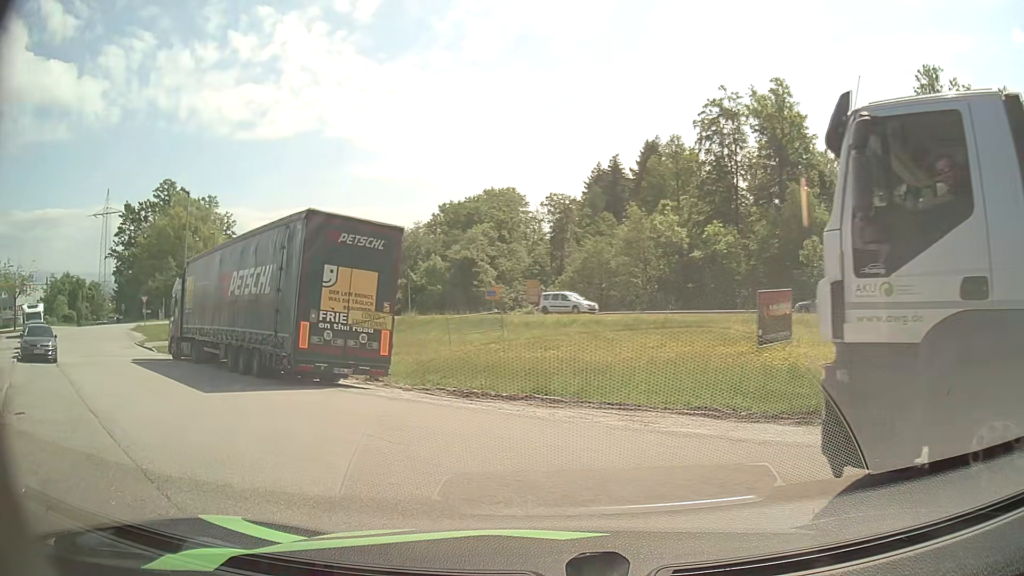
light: Day
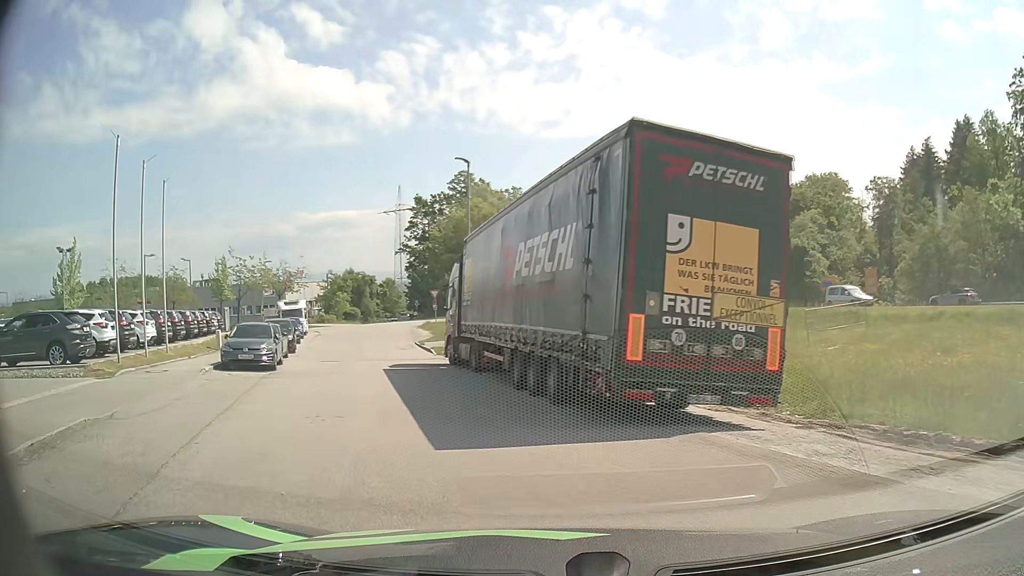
(-1.5, +6.7) m; -25°
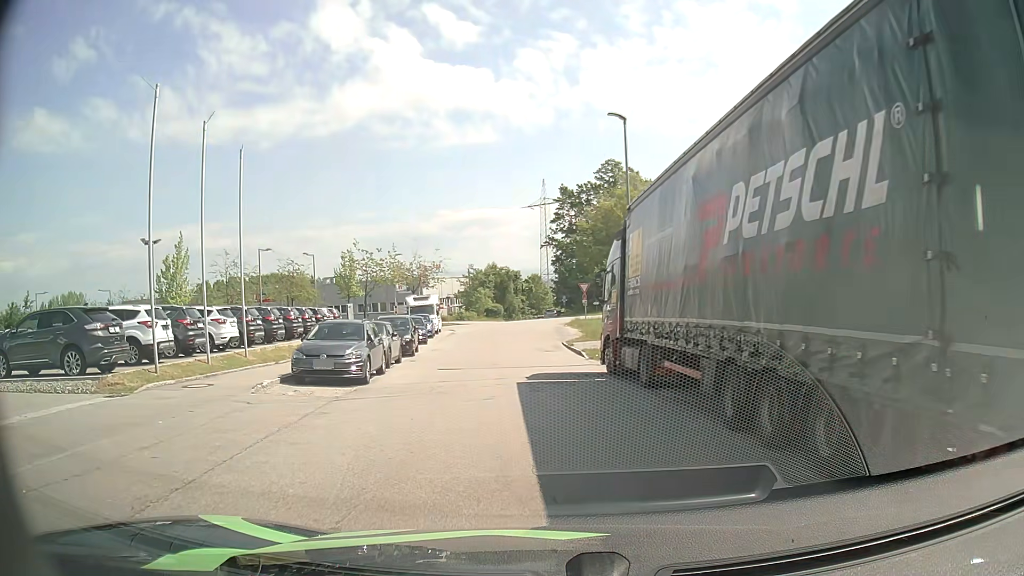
(-0.8, +5.6) m; -13°
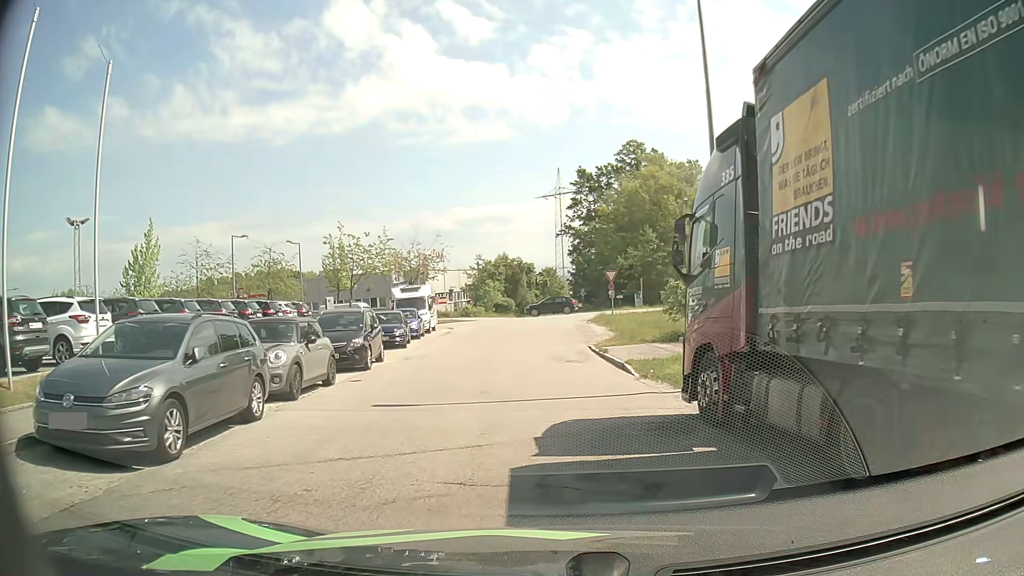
(-0.3, +9.1) m; -2°
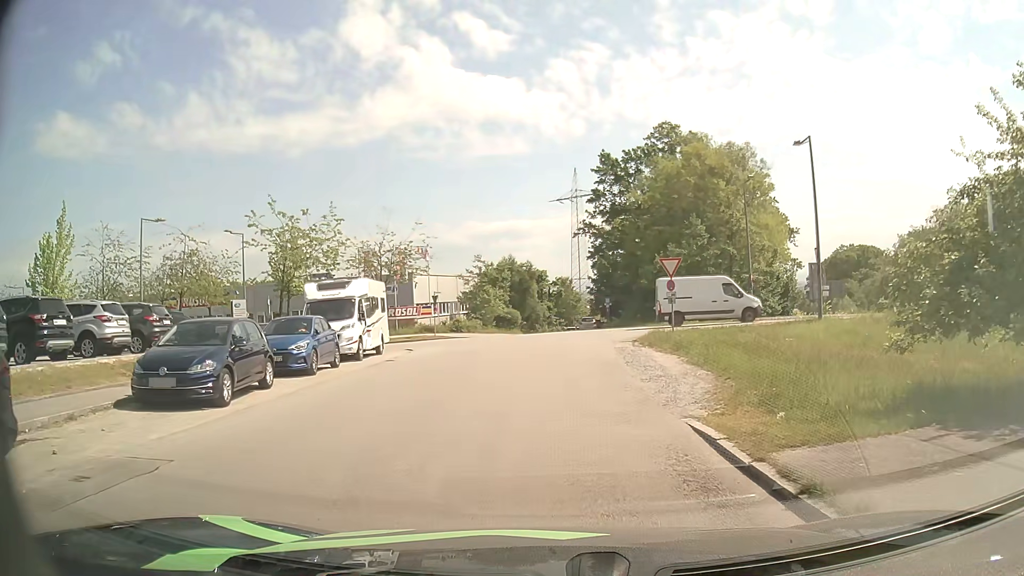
(0.0, +16.2) m; -1°
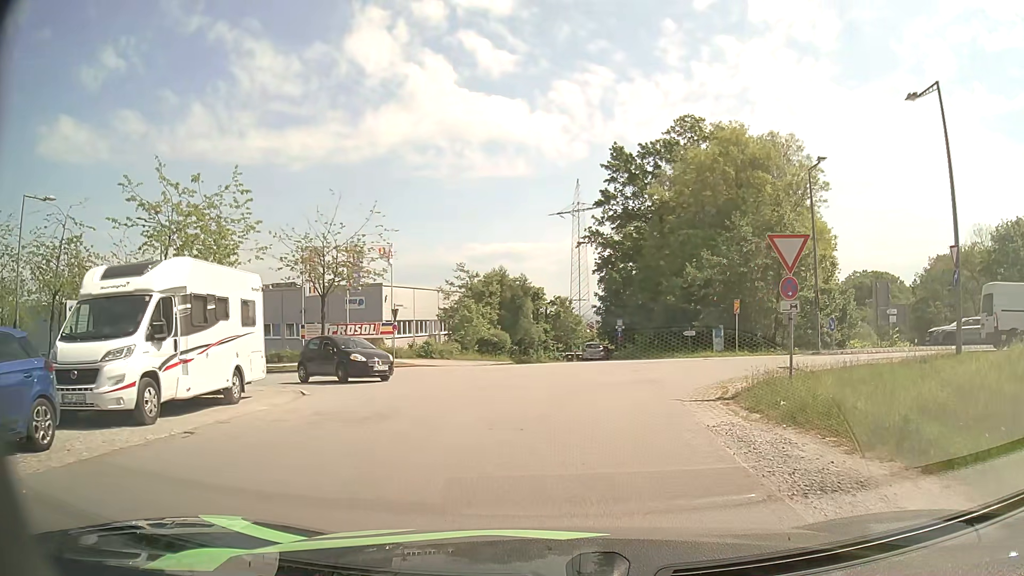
(-0.1, +12.2) m; 0°
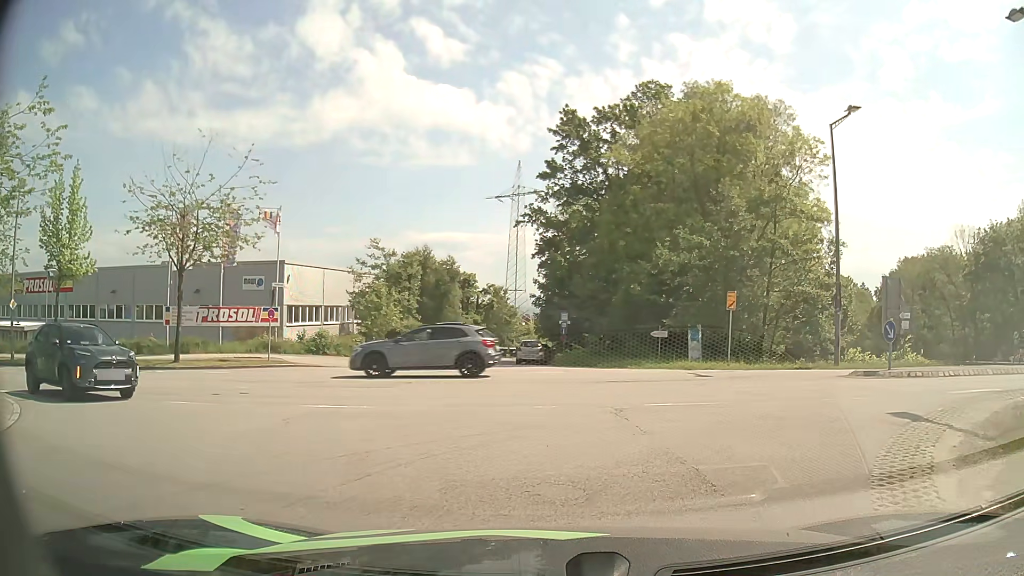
(+0.3, +9.2) m; +6°
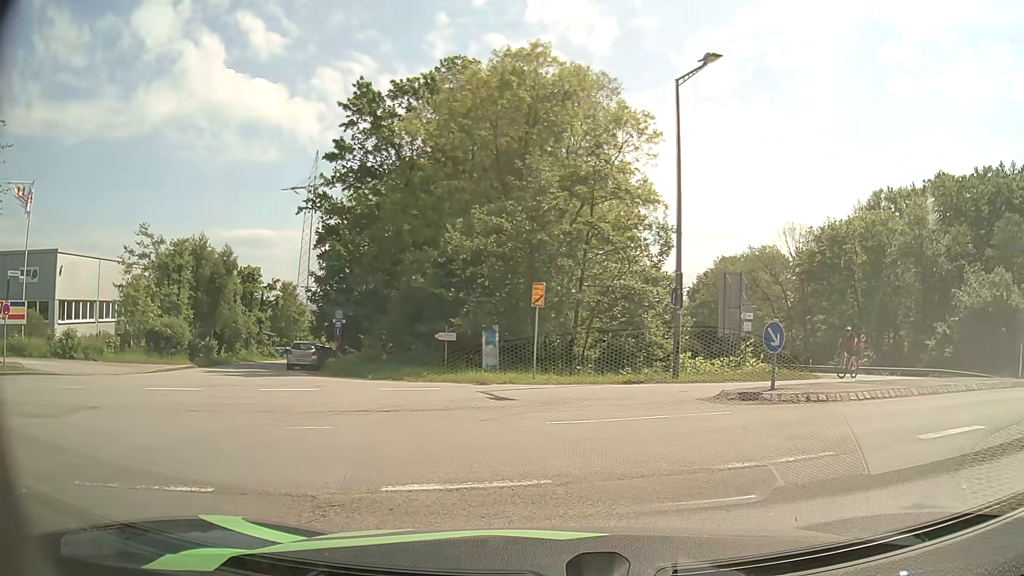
(+0.7, +5.5) m; +16°
